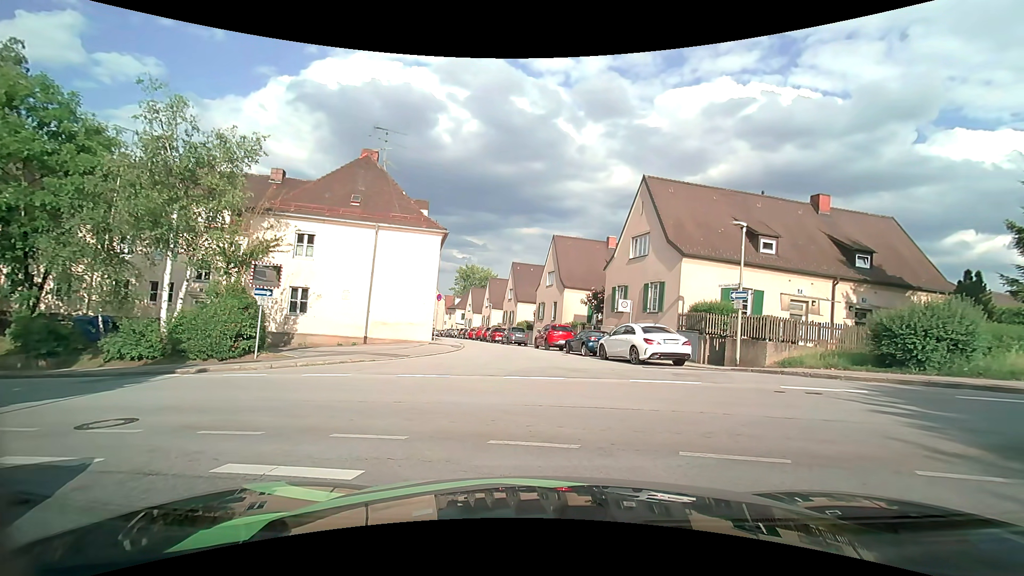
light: Day
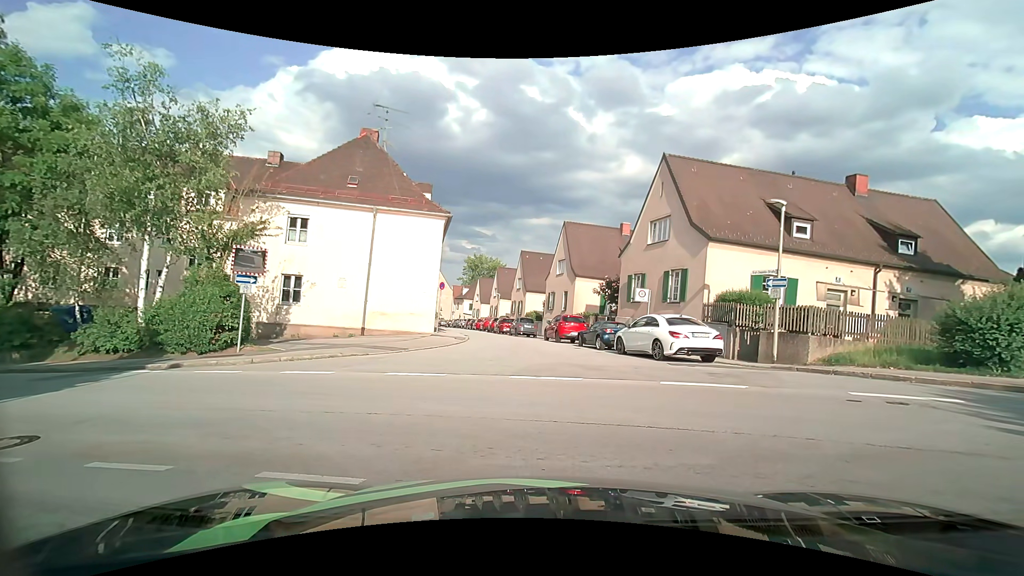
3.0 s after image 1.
(0.0, +1.9) m; 0°
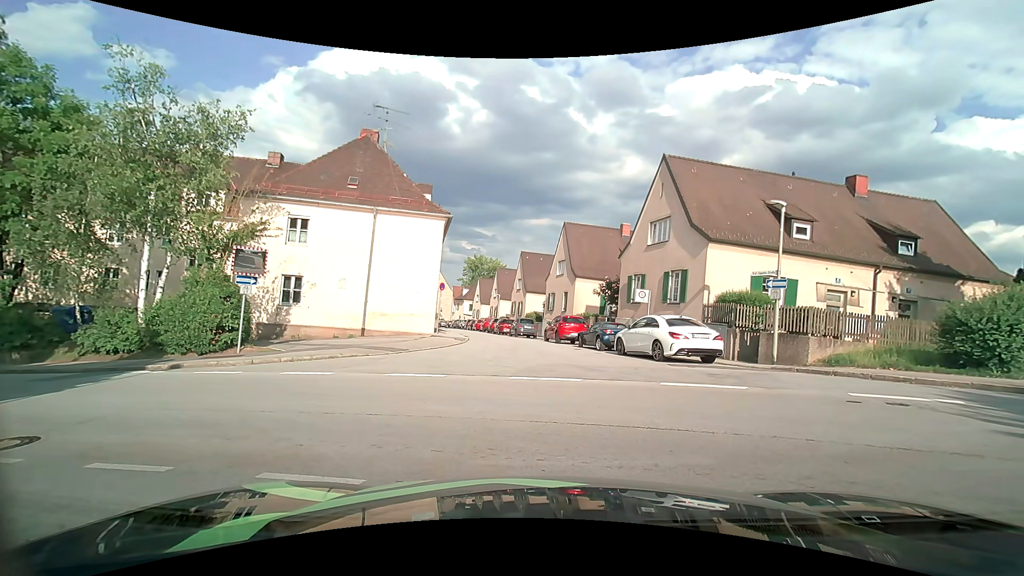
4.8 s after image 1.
(0.0, +0.1) m; 0°
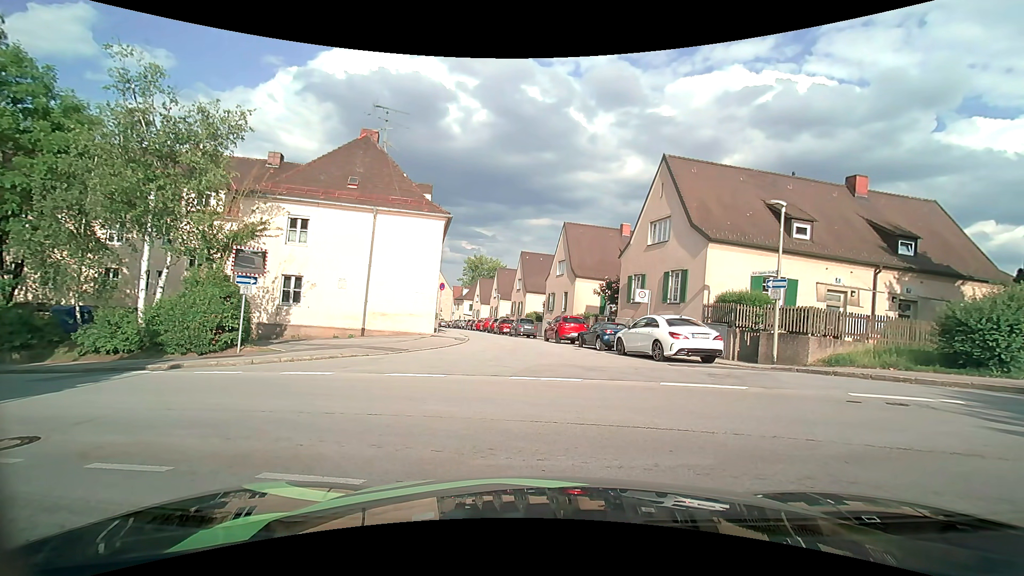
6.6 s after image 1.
(0.0, 0.0) m; 0°
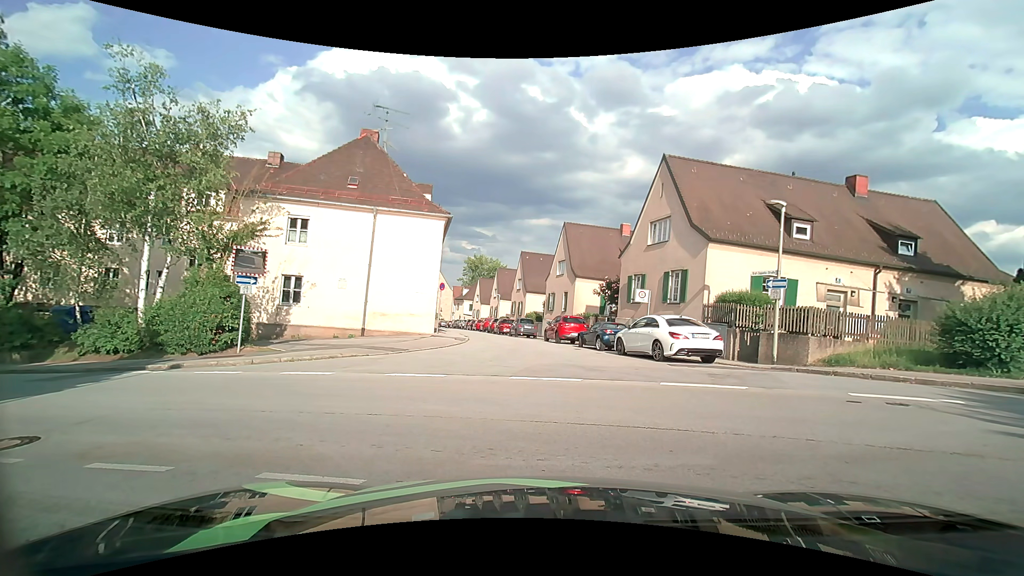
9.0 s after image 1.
(0.0, 0.0) m; 0°
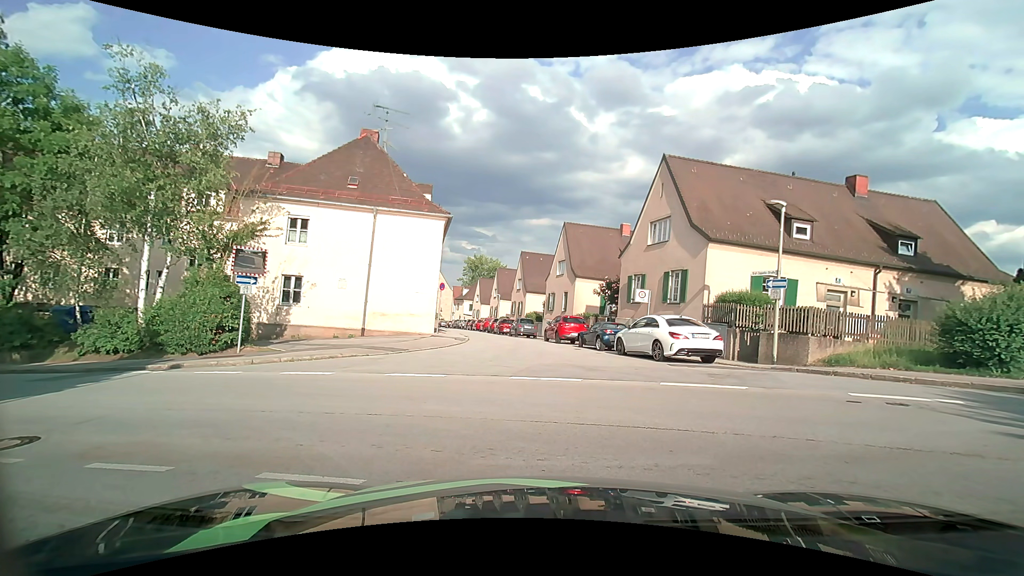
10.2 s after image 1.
(0.0, 0.0) m; 0°
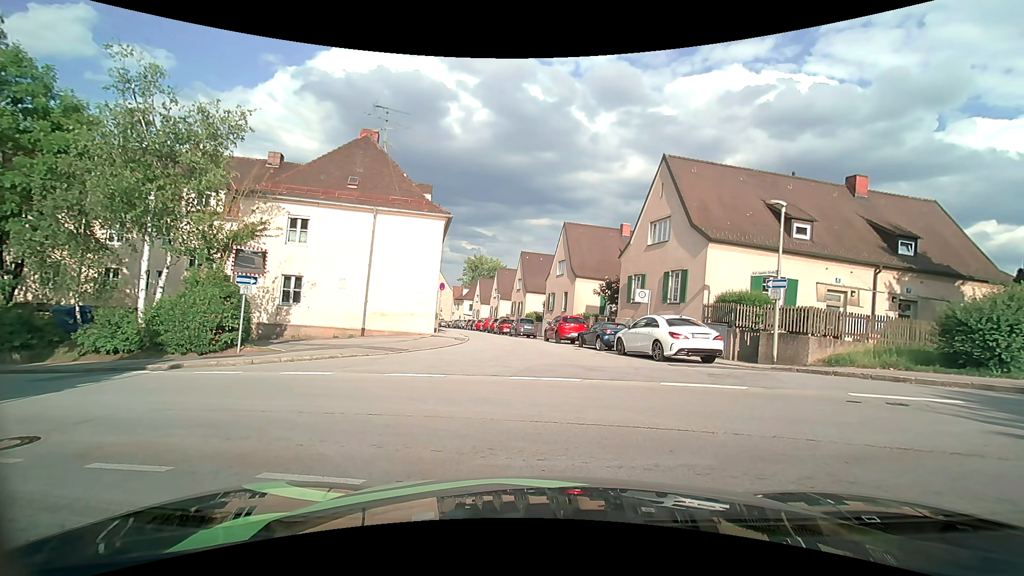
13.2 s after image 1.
(0.0, 0.0) m; 0°
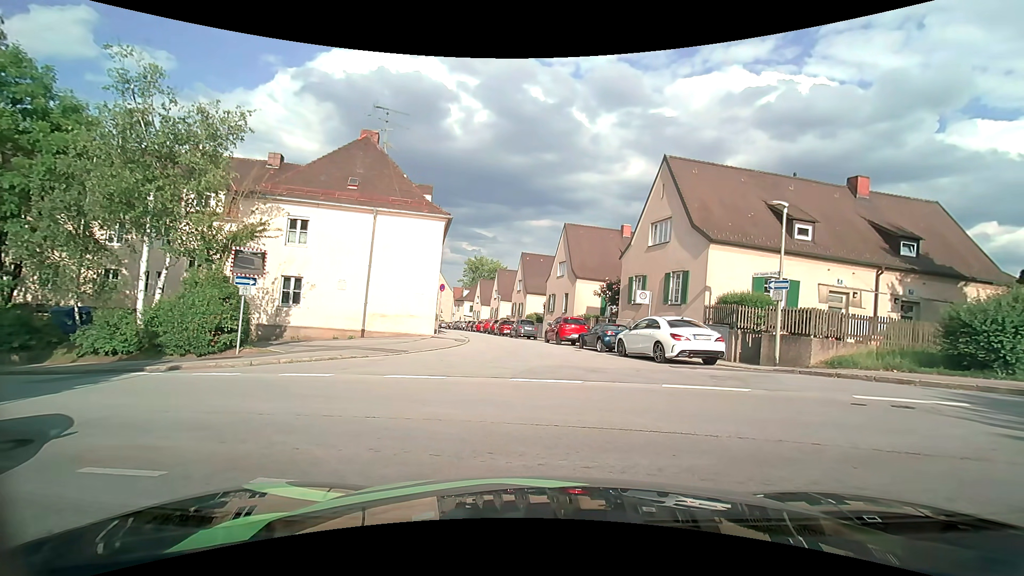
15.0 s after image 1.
(0.0, +0.1) m; 0°
(-4, +9) (-13, +13) (-22, +15) (-32, +18) (-42, +21) (-51, +24) (-61, +26) (-70, +29) (-77, +36) (-78, +46) m
